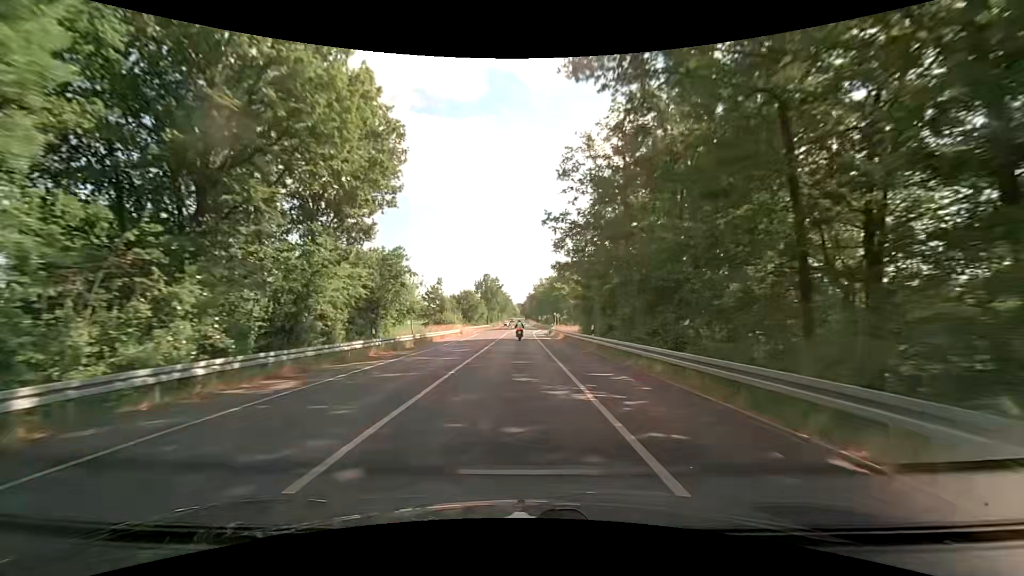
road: tertiary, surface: asphalt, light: Day
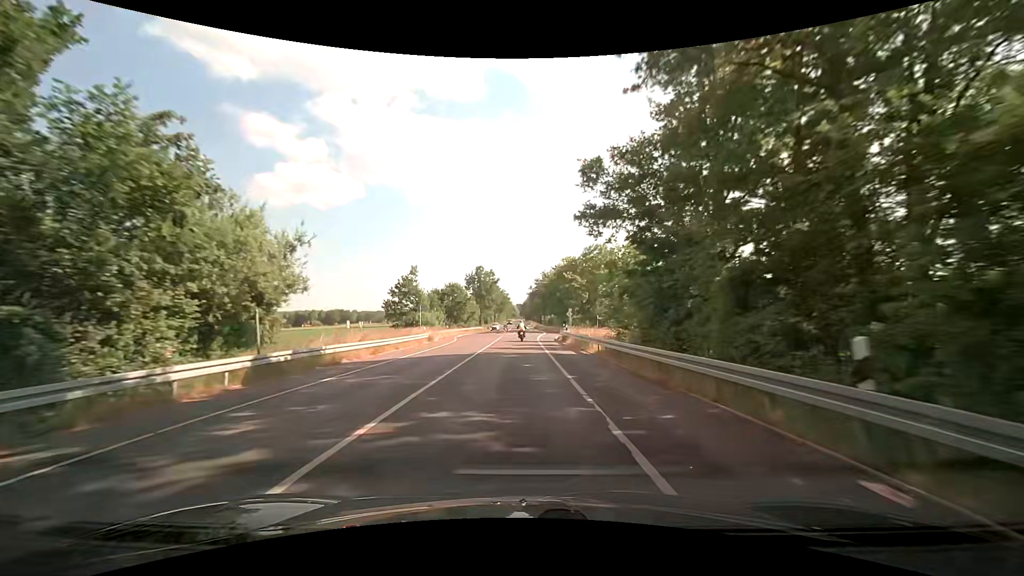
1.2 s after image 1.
(-0.1, +21.2) m; 0°
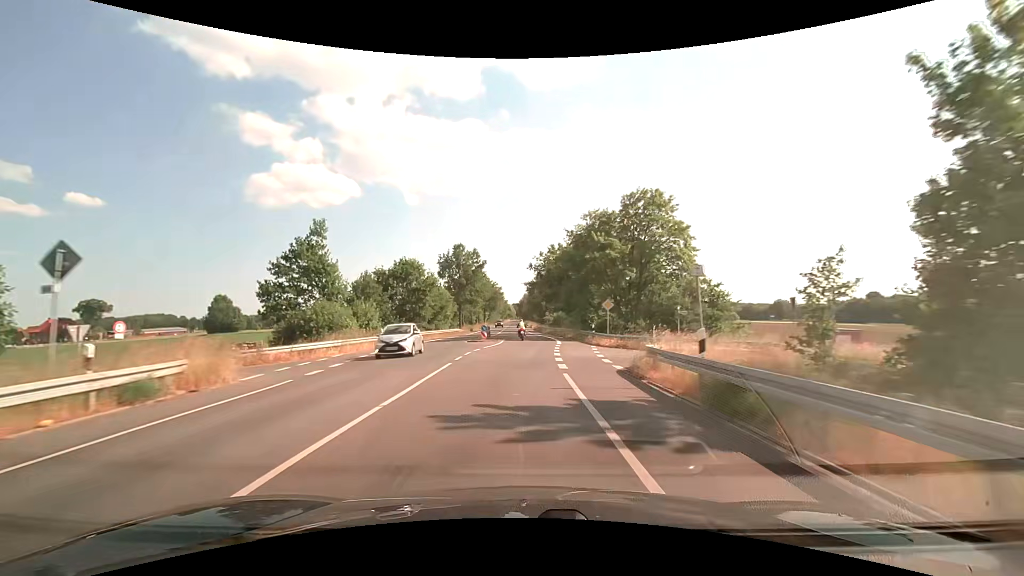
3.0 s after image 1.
(0.0, +32.0) m; 0°
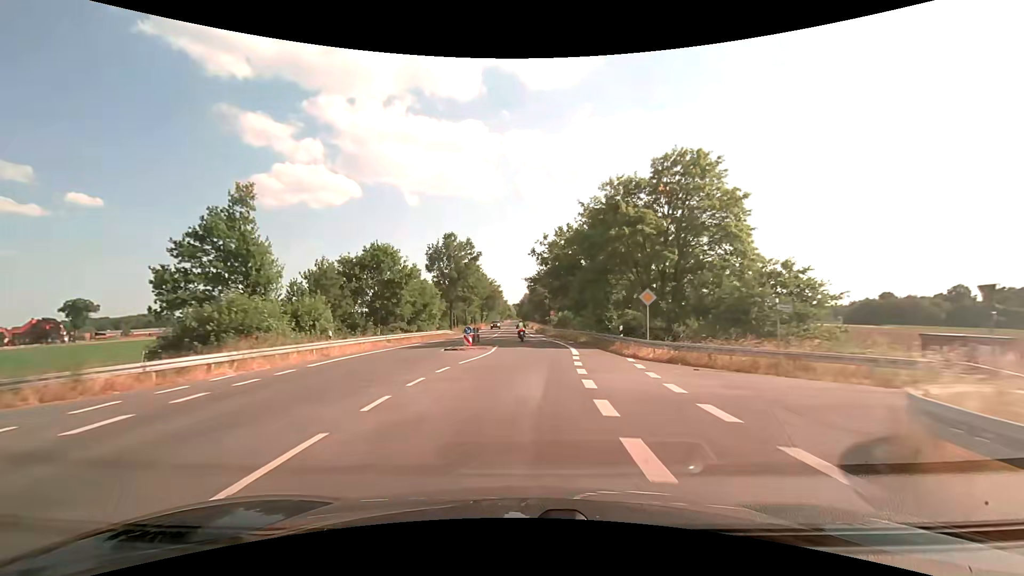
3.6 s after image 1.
(0.0, +10.7) m; 0°
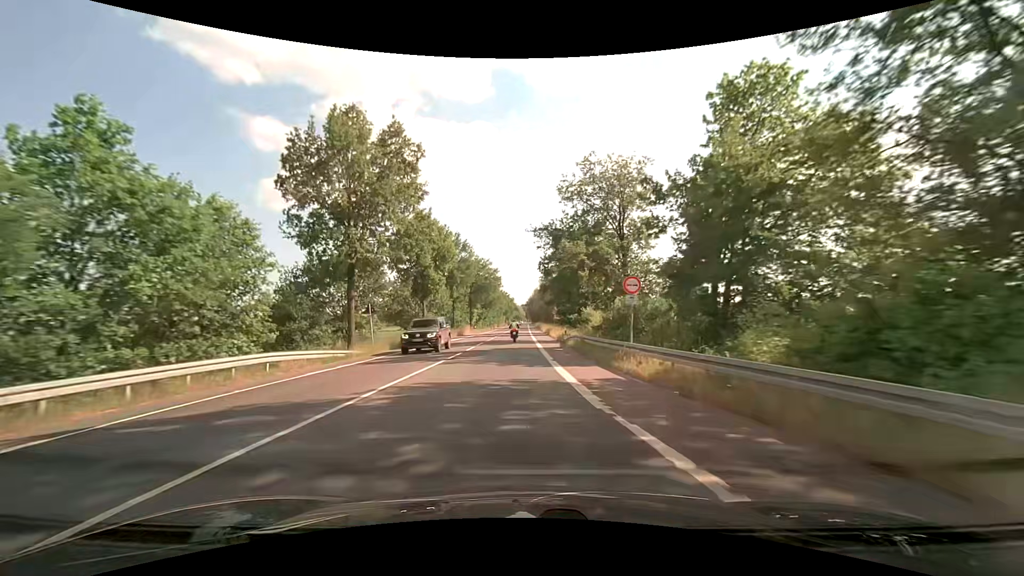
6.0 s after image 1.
(+0.2, +42.8) m; -1°
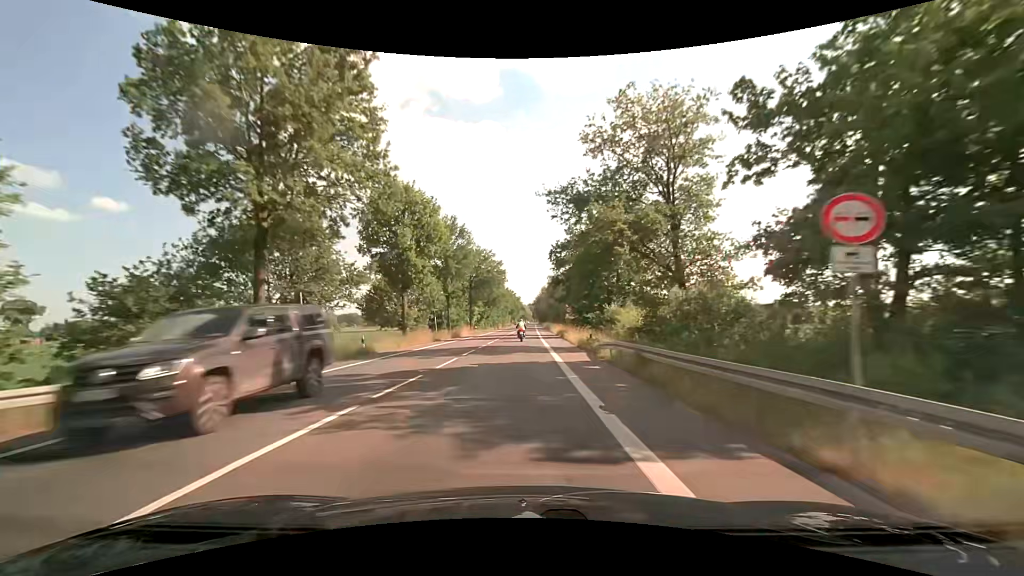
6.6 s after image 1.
(-0.2, +10.7) m; -1°
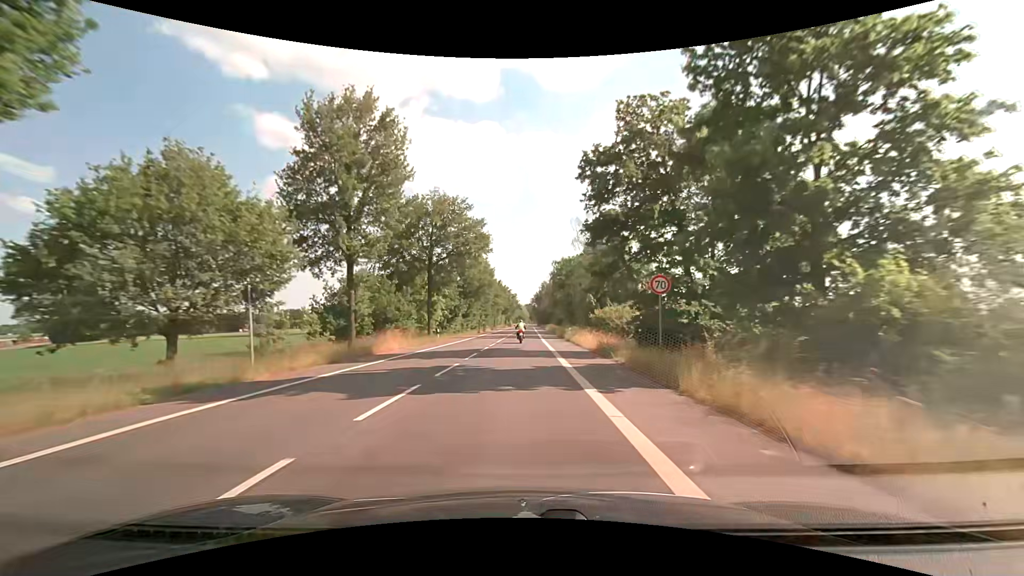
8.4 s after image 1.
(-0.1, +32.2) m; 0°
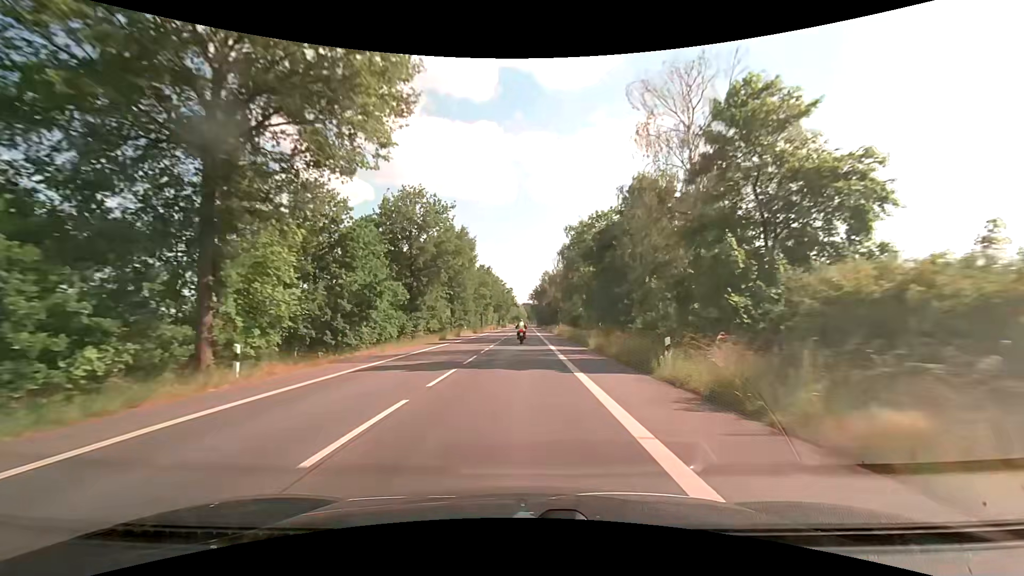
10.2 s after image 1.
(0.0, +32.2) m; 0°
(0, +10) (0, +20) (0, +30) (0, +40) (0, +50) (0, +60) (0, +70) (0, +80) (0, +90) (0, +100) m
